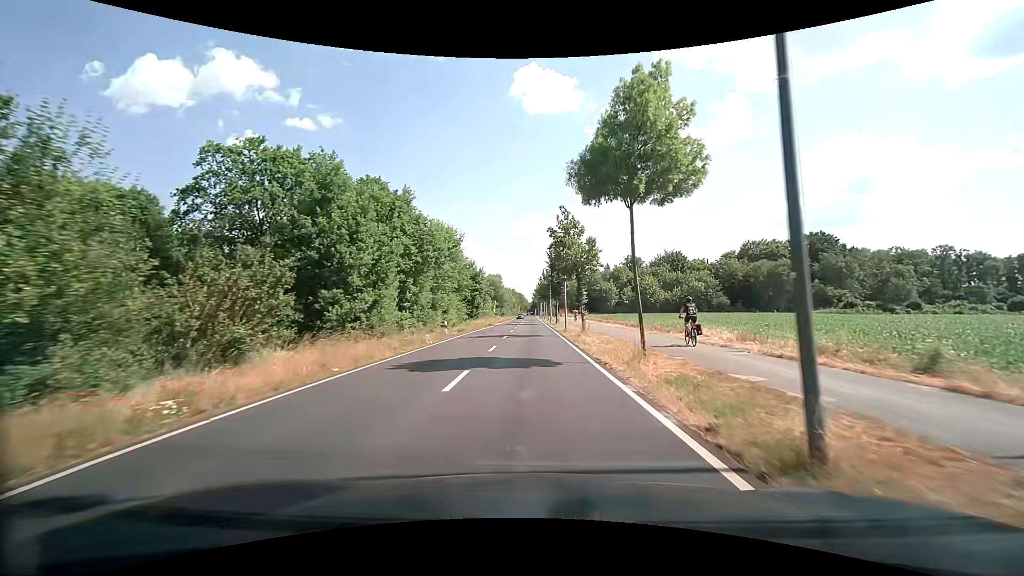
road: secondary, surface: asphalt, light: Day
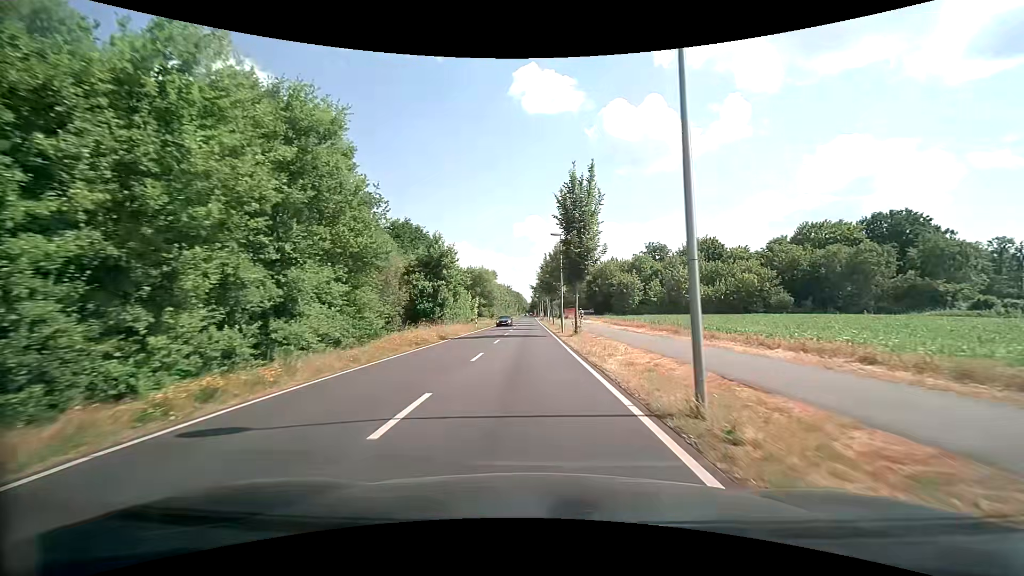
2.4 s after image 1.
(0.0, +30.0) m; 0°
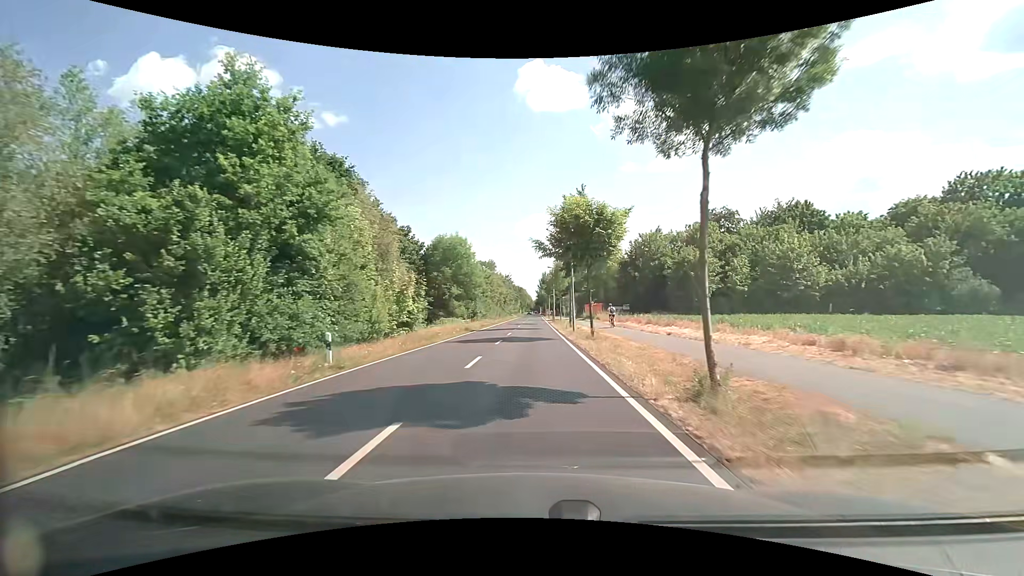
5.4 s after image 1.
(-0.2, +38.2) m; -1°
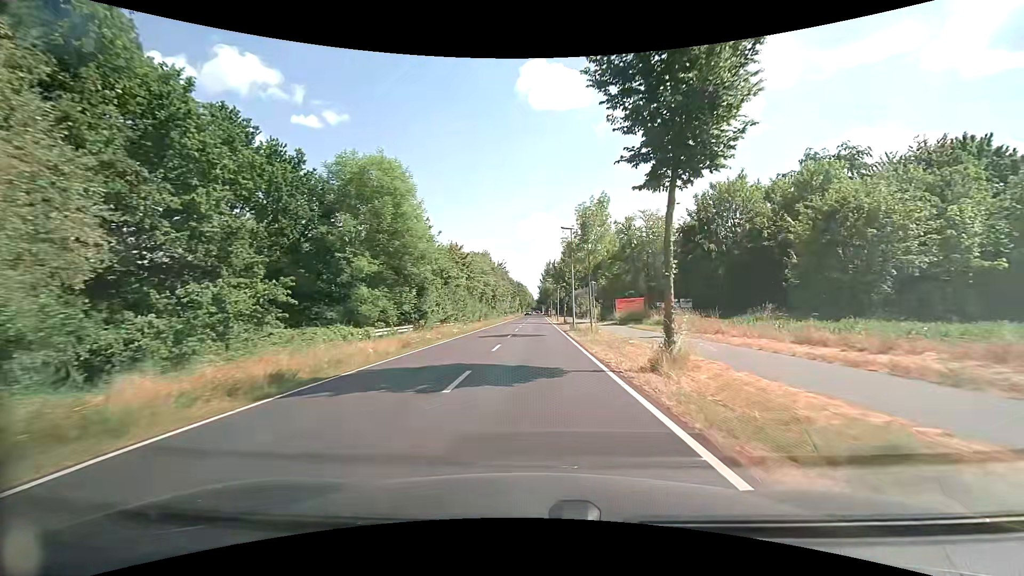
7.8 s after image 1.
(+0.1, +30.6) m; 0°
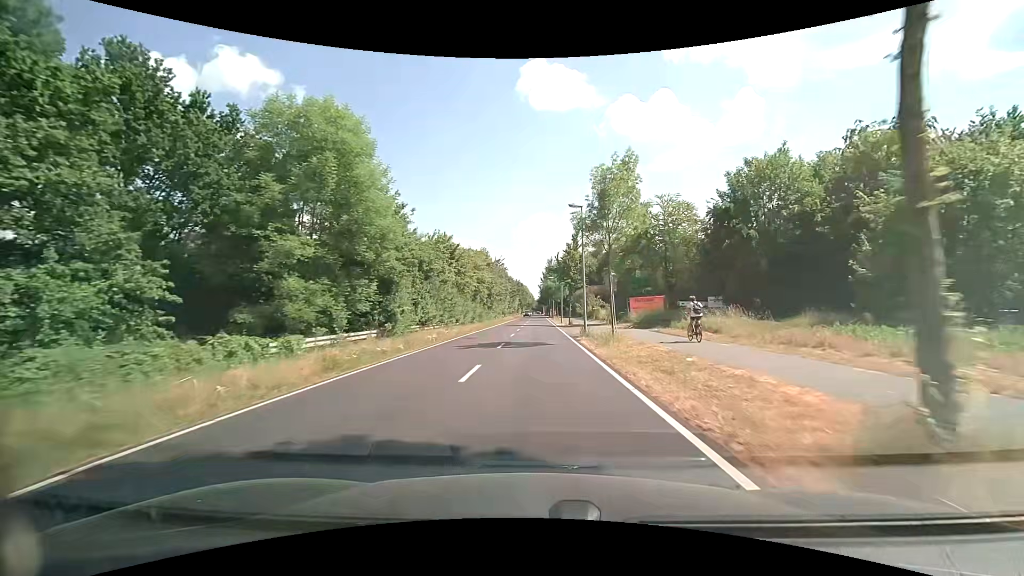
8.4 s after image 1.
(0.0, +7.7) m; 0°
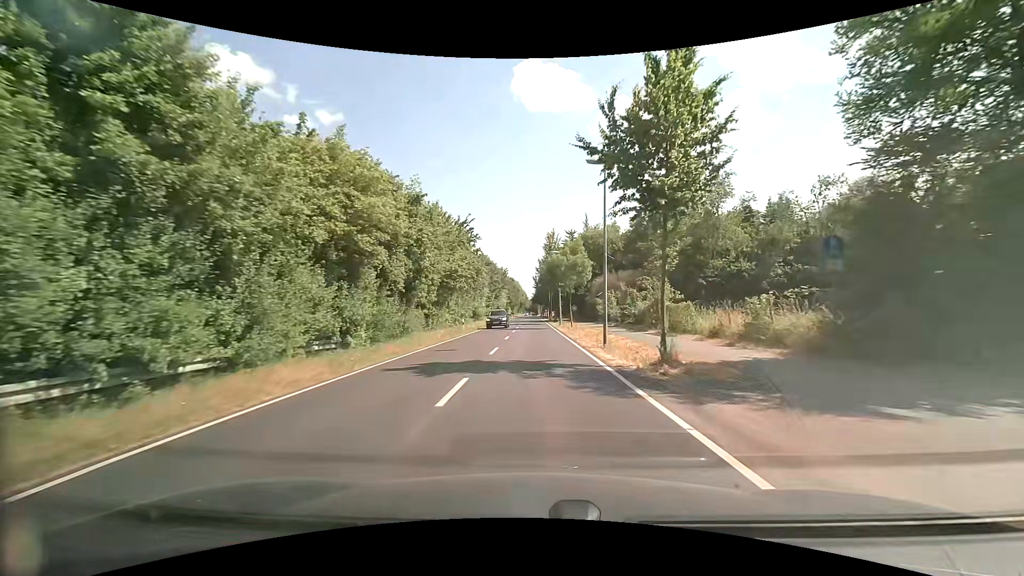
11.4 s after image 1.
(+0.1, +38.3) m; +1°
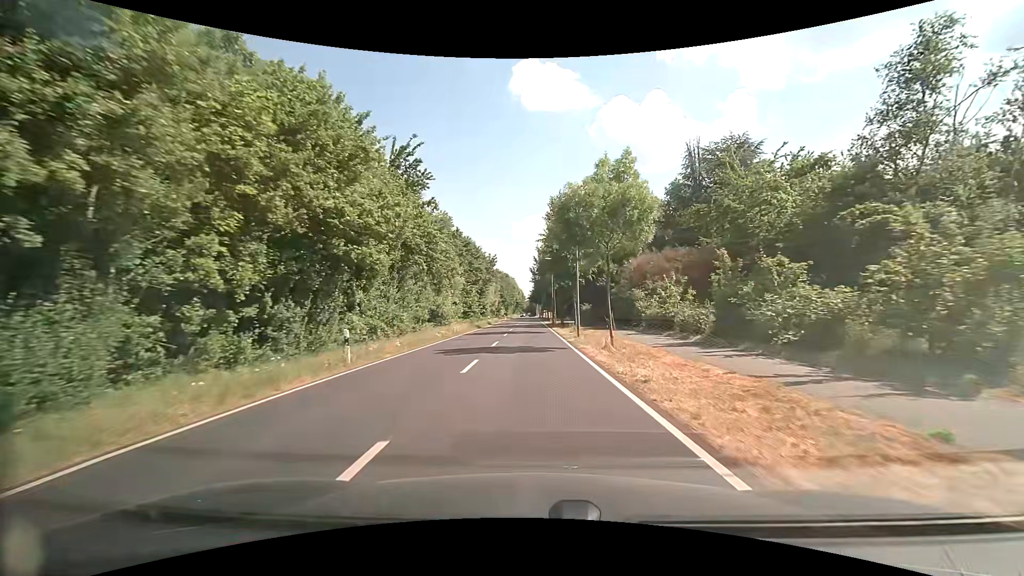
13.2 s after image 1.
(0.0, +22.9) m; 0°
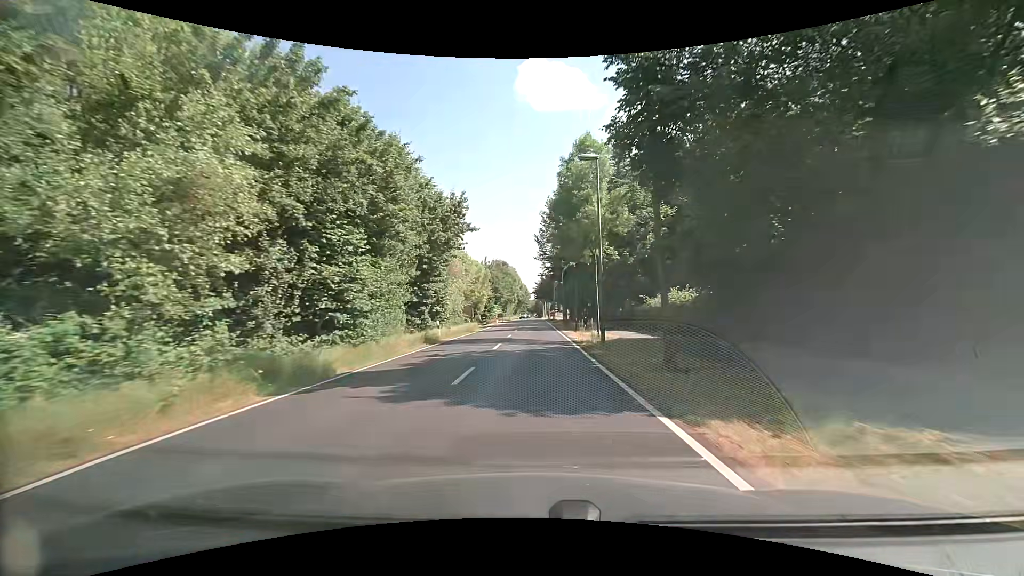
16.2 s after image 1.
(-0.1, +37.7) m; 0°
(0, +10) (0, +20) (0, +30) (0, +40) (0, +50) (0, +60) (0, +70) (0, +80) (0, +90) (0, +100) m
